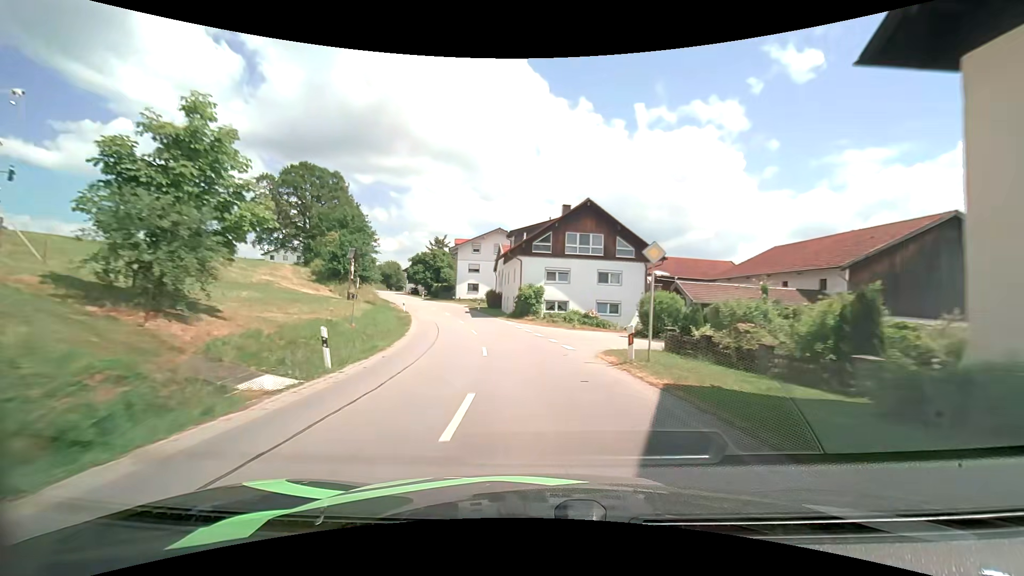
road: secondary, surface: asphalt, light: Day
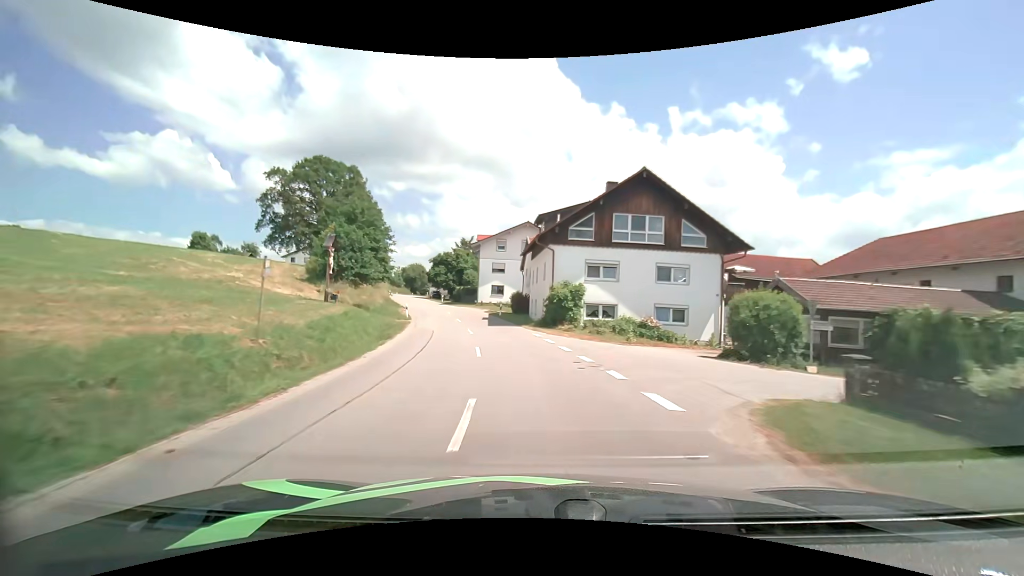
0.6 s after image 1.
(-0.2, +9.4) m; -3°
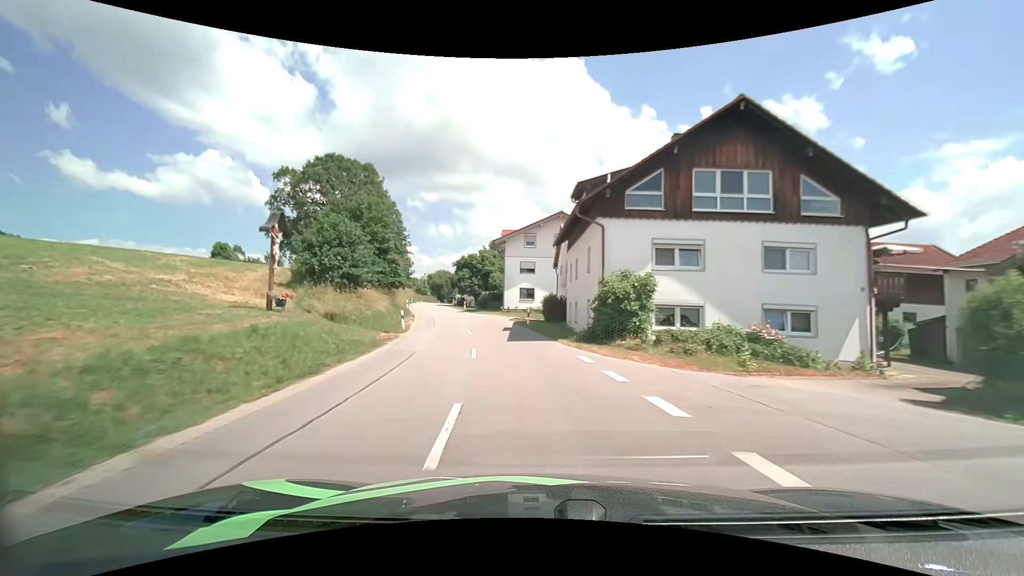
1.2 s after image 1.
(-0.3, +9.5) m; -3°
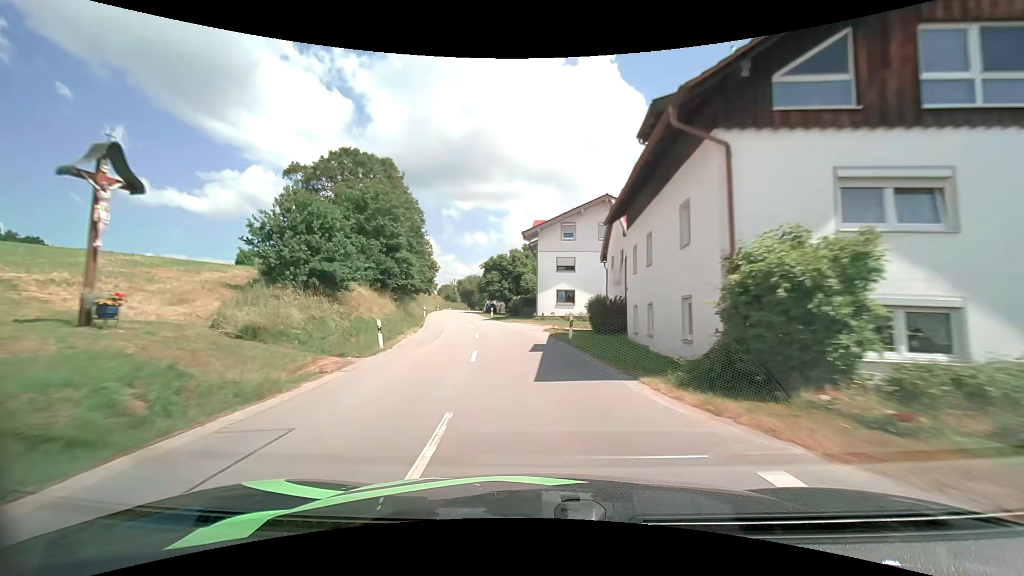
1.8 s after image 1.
(-0.4, +9.6) m; -4°
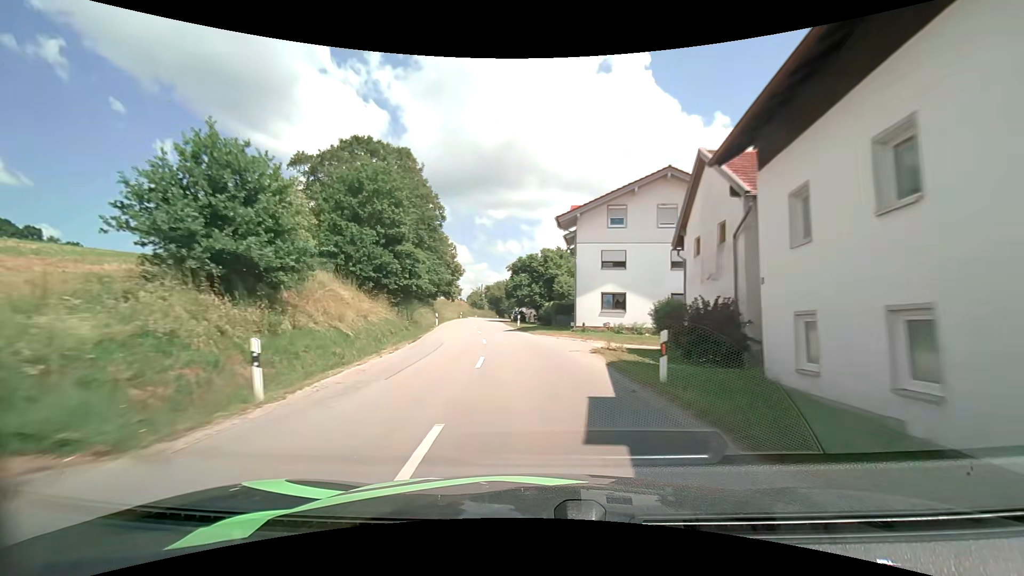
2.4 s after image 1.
(-0.4, +9.8) m; -4°
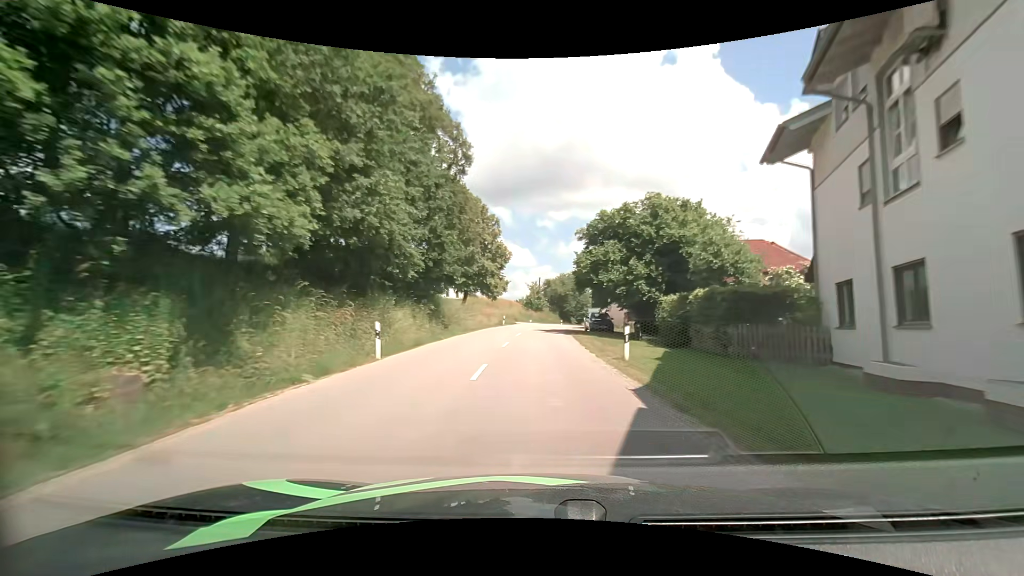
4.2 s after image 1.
(-2.1, +29.4) m; -7°
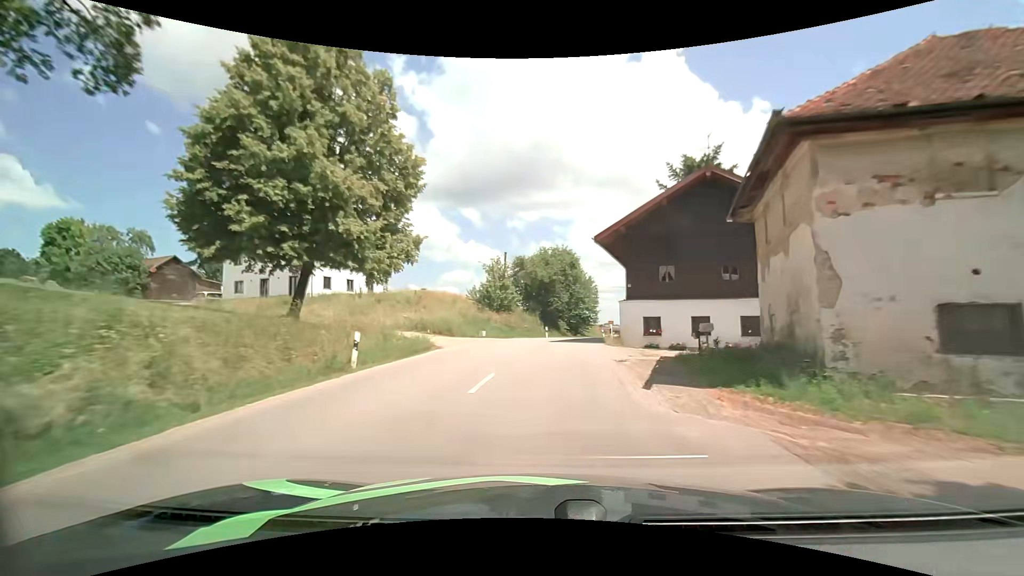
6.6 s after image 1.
(+0.6, +37.7) m; +3°
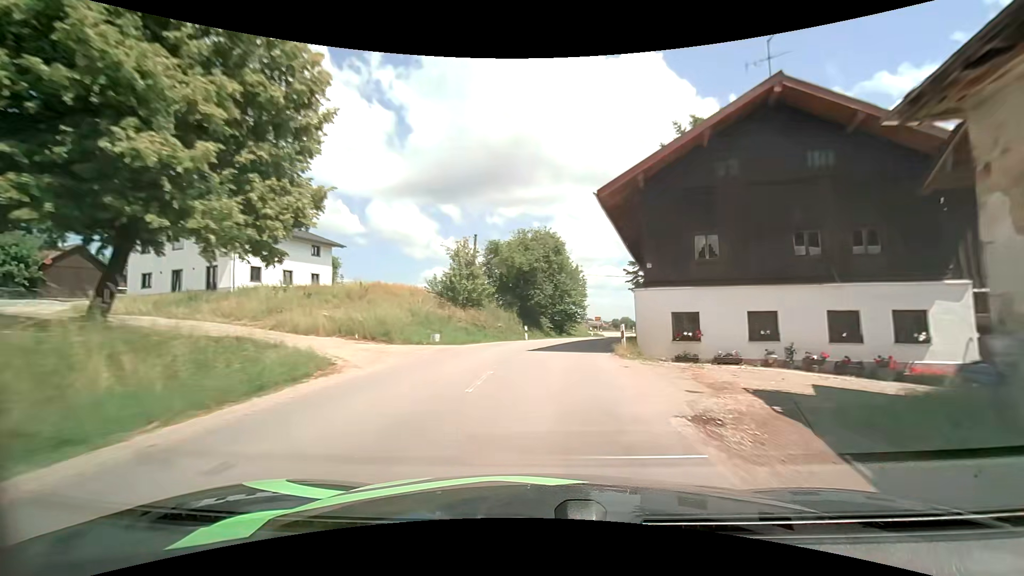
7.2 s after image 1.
(+0.3, +9.1) m; +2°
(0, +10) (+1, +20) (+3, +30) (+6, +39) (+8, +49) (+11, +59) (+13, +68) (+15, +78) (+15, +88) (+15, +98) m
